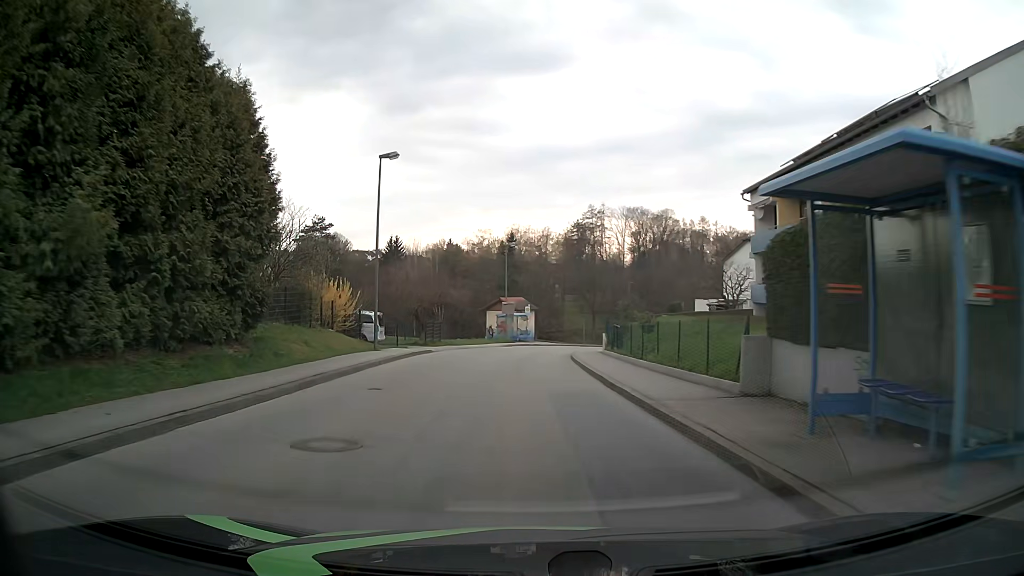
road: unclassified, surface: asphalt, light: Day
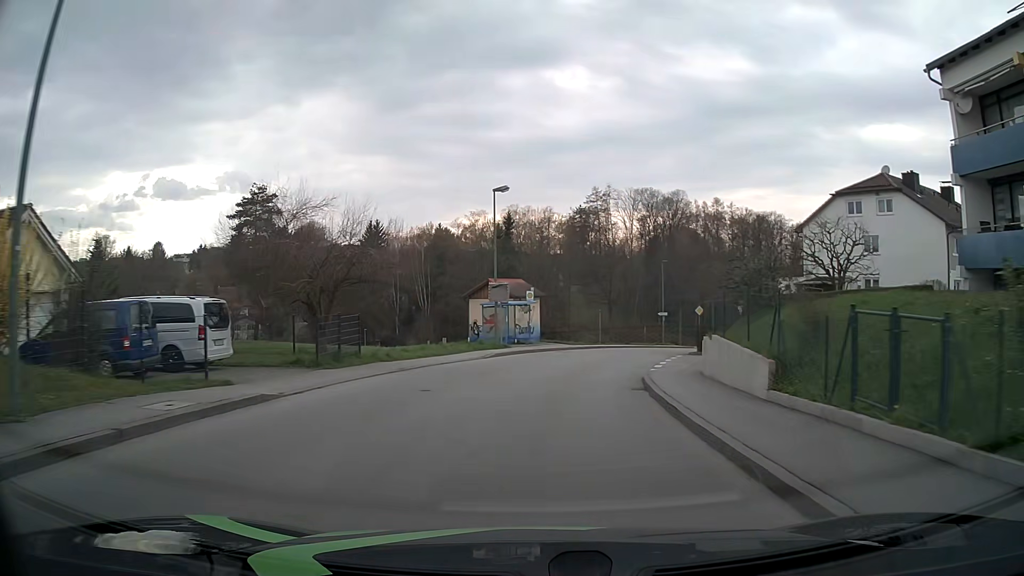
(-0.3, +20.5) m; +1°
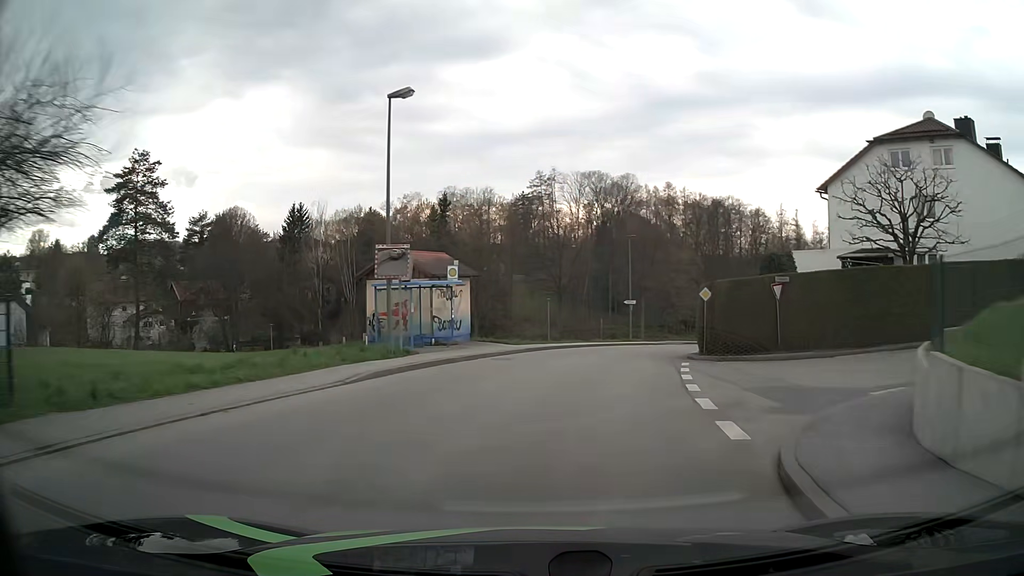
(+0.4, +13.4) m; +4°
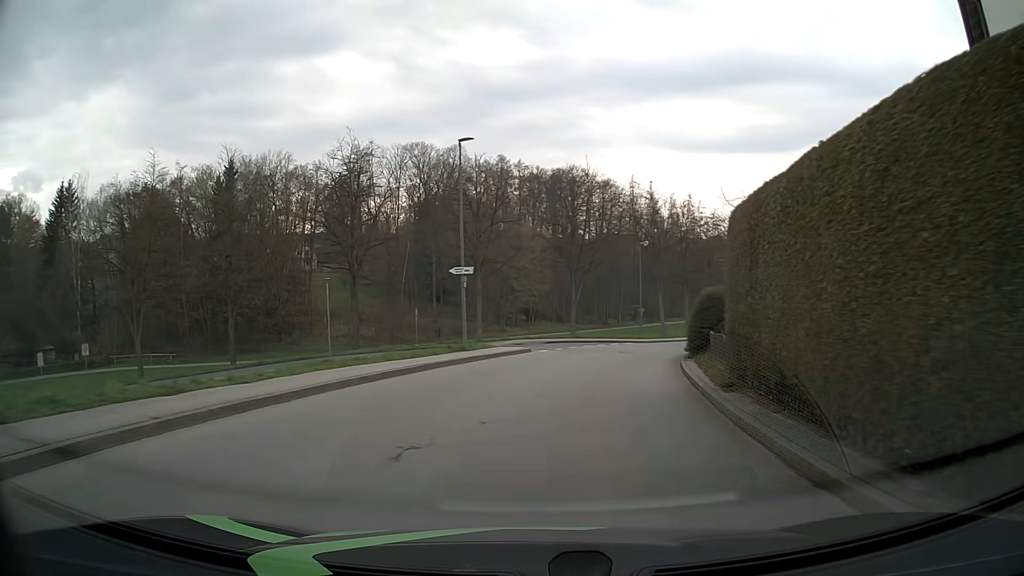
(+3.0, +25.5) m; +14°
(+1, +10) (+2, +20) (+5, +30) (+5, +39) (-4, +44) (-14, +44) (-23, +41) (-33, +39) (-43, +37) (-53, +37) m
